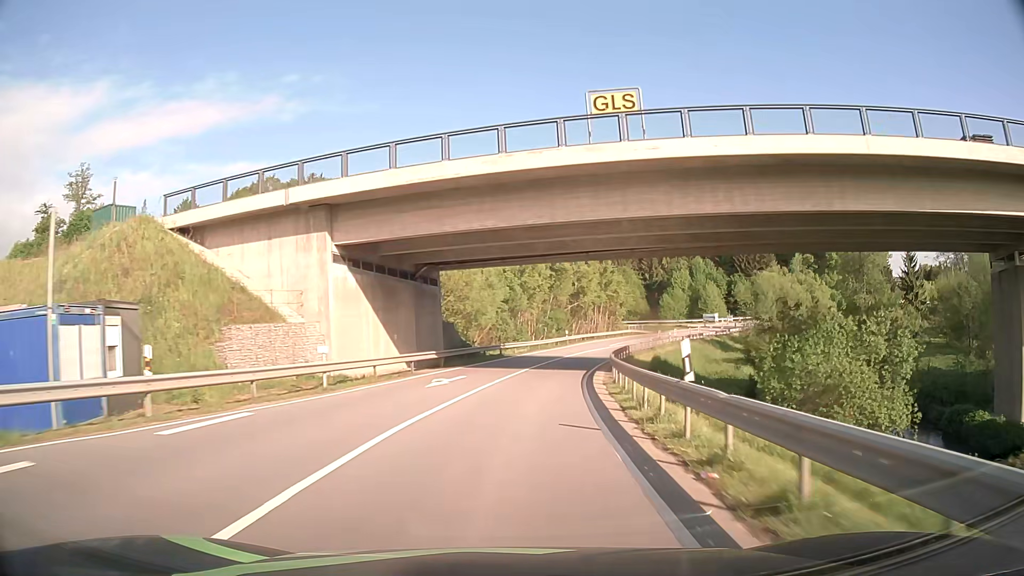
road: secondary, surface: asphalt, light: Day
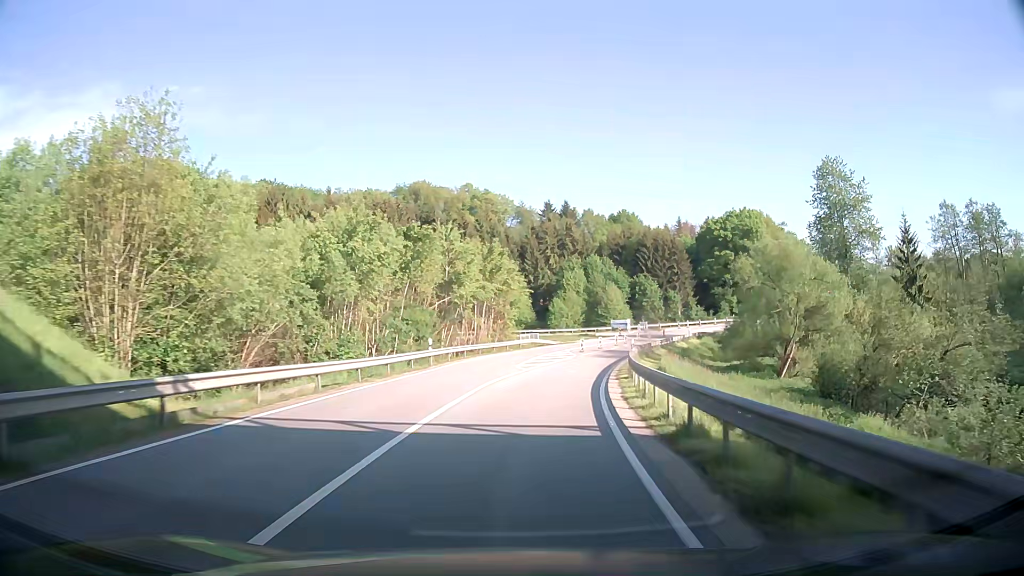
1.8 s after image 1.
(+2.8, +32.0) m; +10°
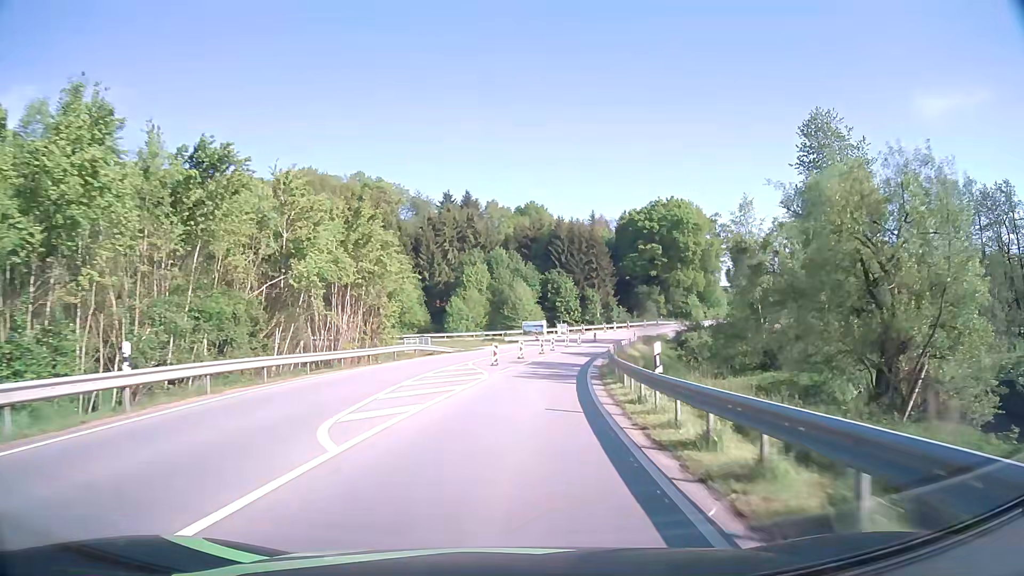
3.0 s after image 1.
(+1.7, +21.5) m; +10°
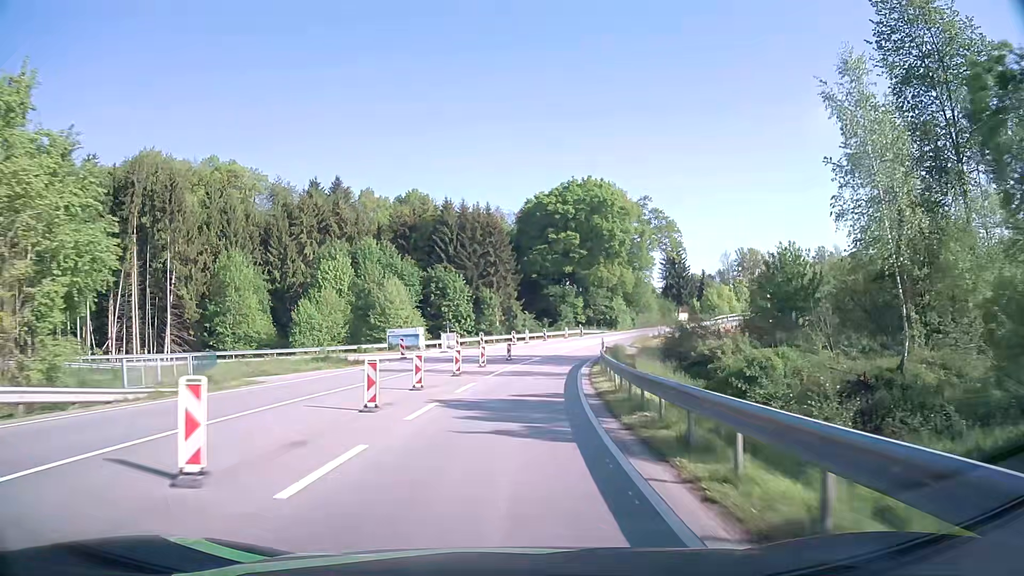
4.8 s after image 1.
(+2.8, +32.2) m; +9°
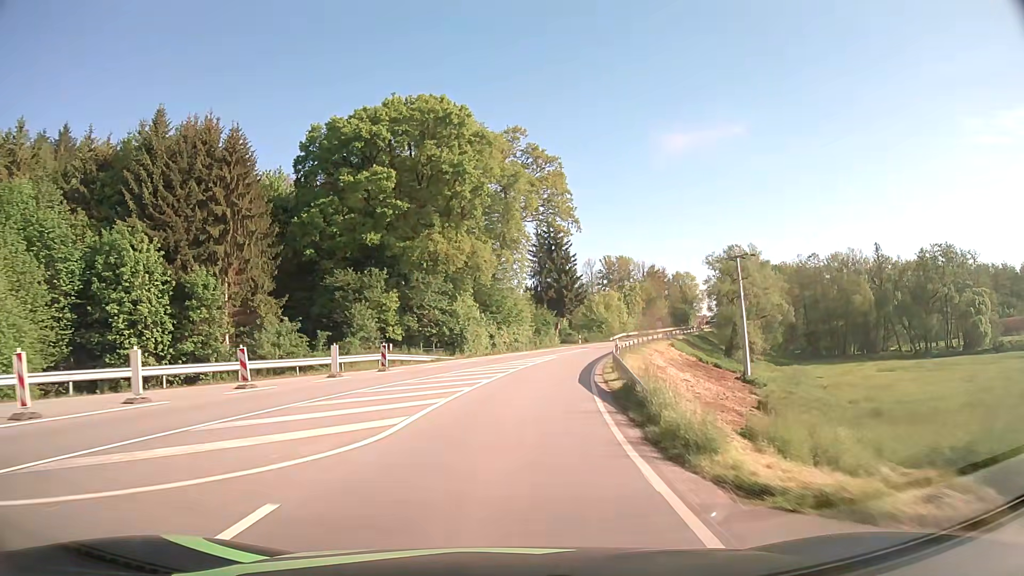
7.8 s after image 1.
(+7.0, +52.8) m; +15°
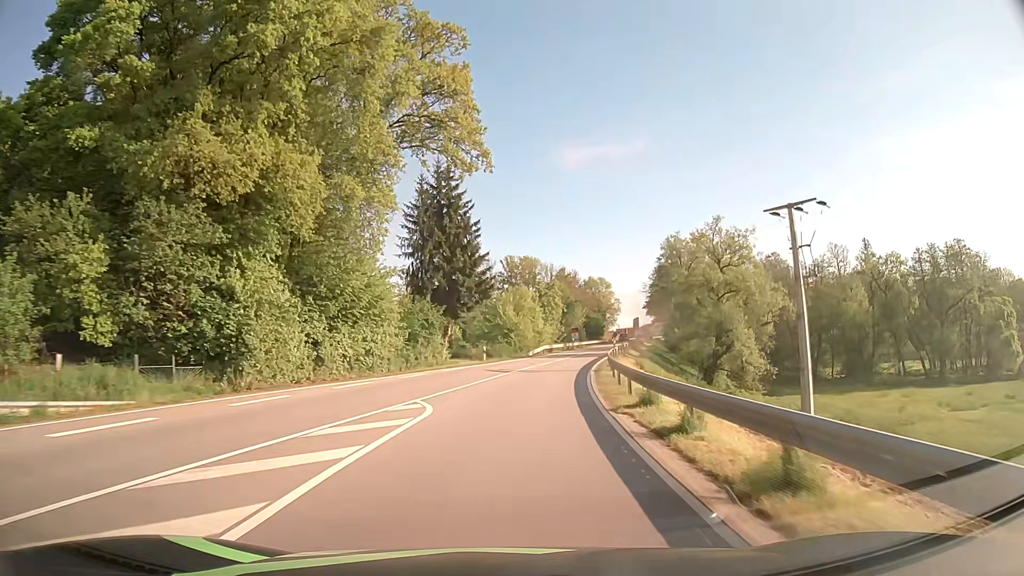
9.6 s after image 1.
(+2.5, +31.8) m; +9°
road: tertiary
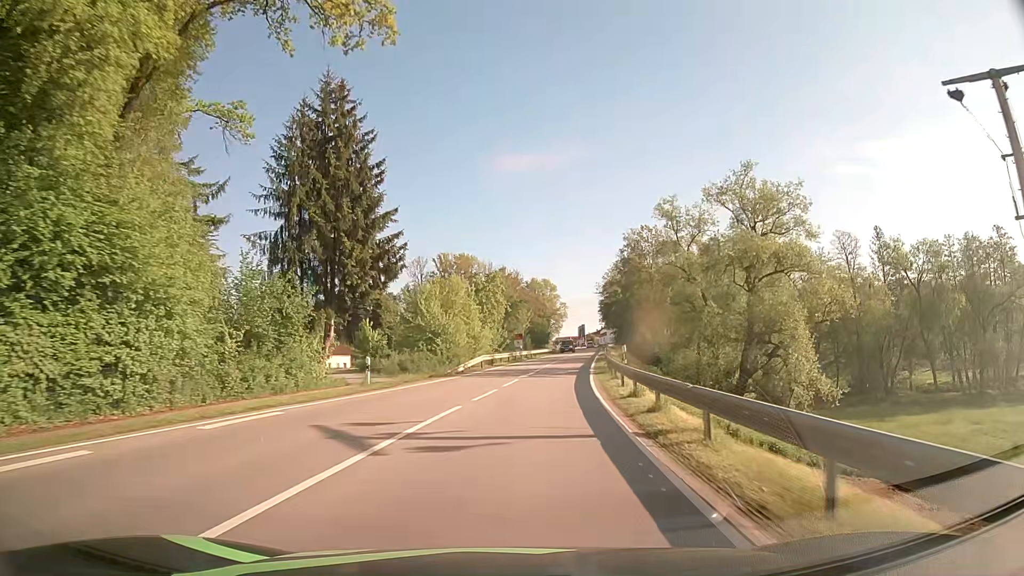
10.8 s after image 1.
(+1.1, +21.3) m; +6°
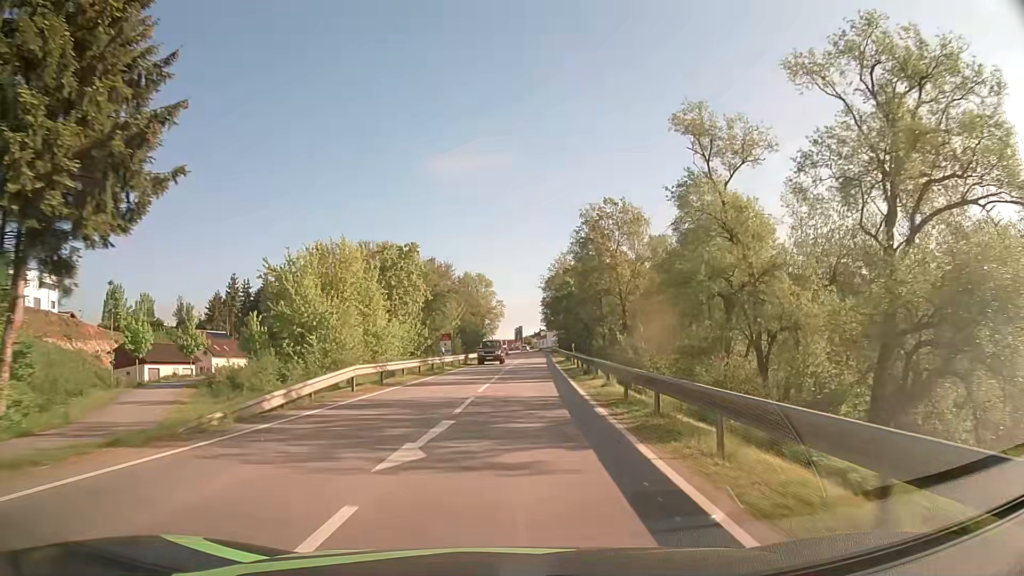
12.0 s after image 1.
(+0.9, +21.3) m; +5°
(0, +10) (0, +20) (+1, +30) (+1, +40) (+2, +50) (+3, +60) (+3, +70) (+4, +80) (+4, +90) (+4, +100) m
